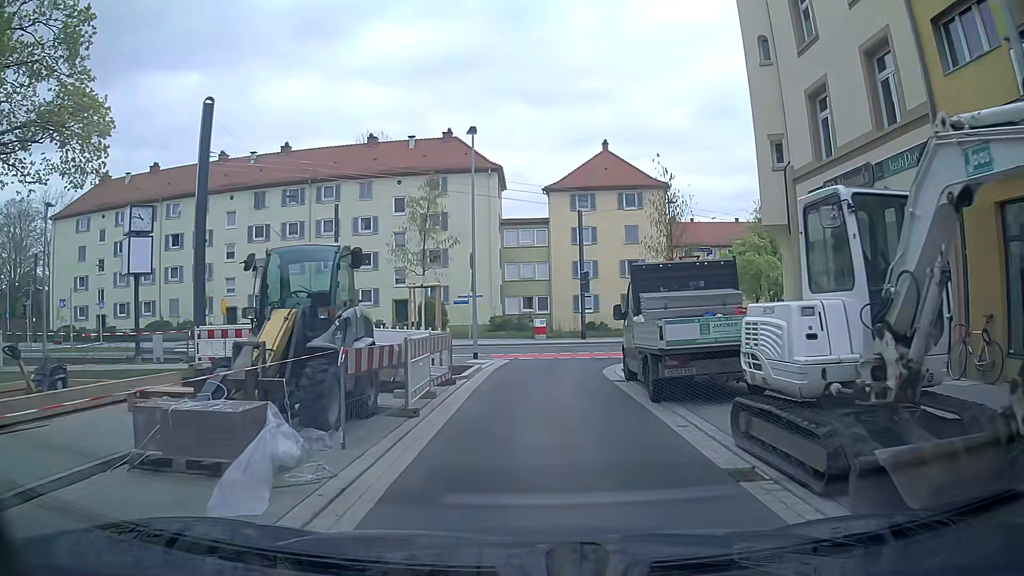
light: Day
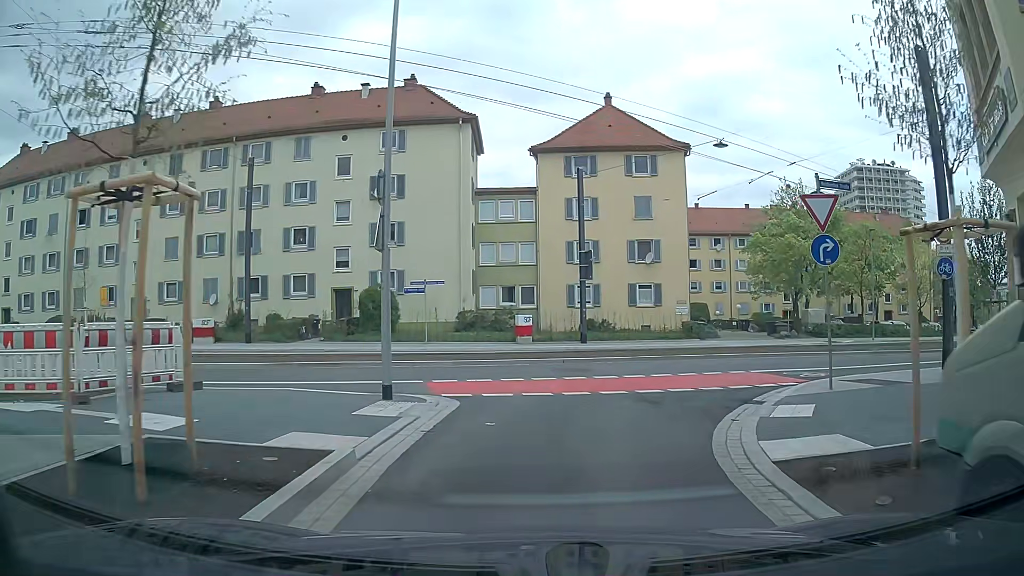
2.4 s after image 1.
(0.0, +12.6) m; +1°
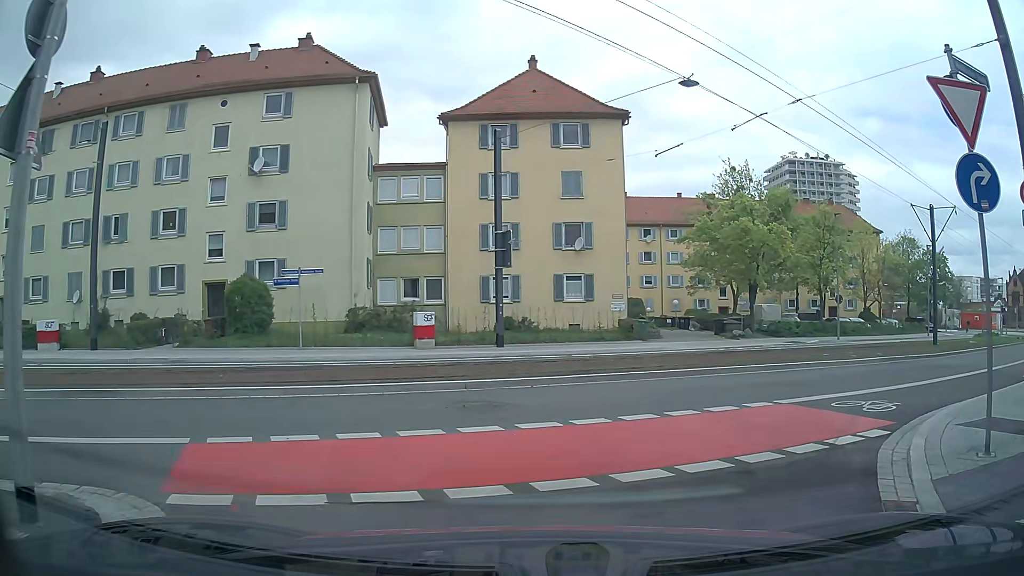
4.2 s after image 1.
(+0.3, +6.7) m; +8°
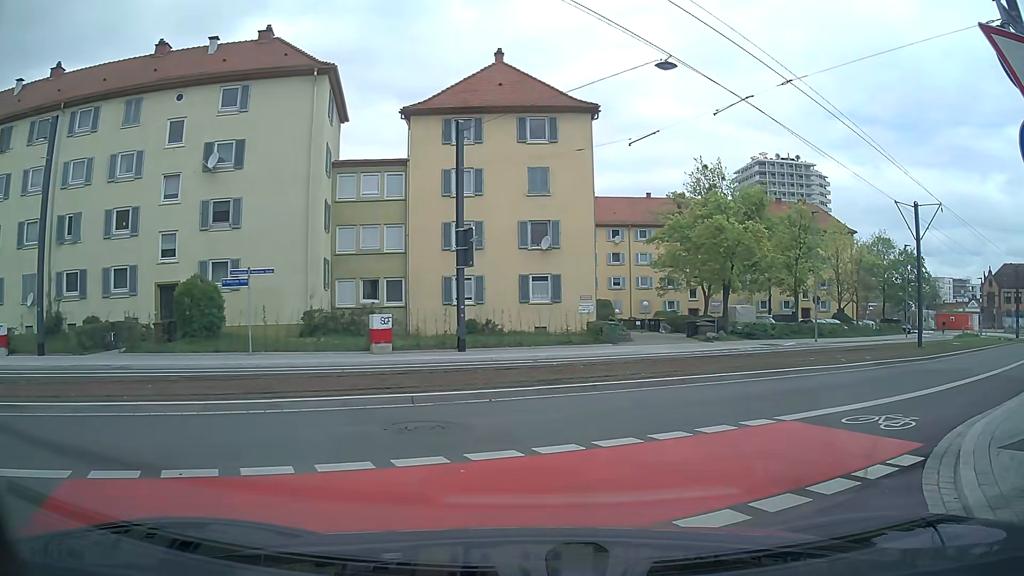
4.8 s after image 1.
(0.0, +1.6) m; +3°
